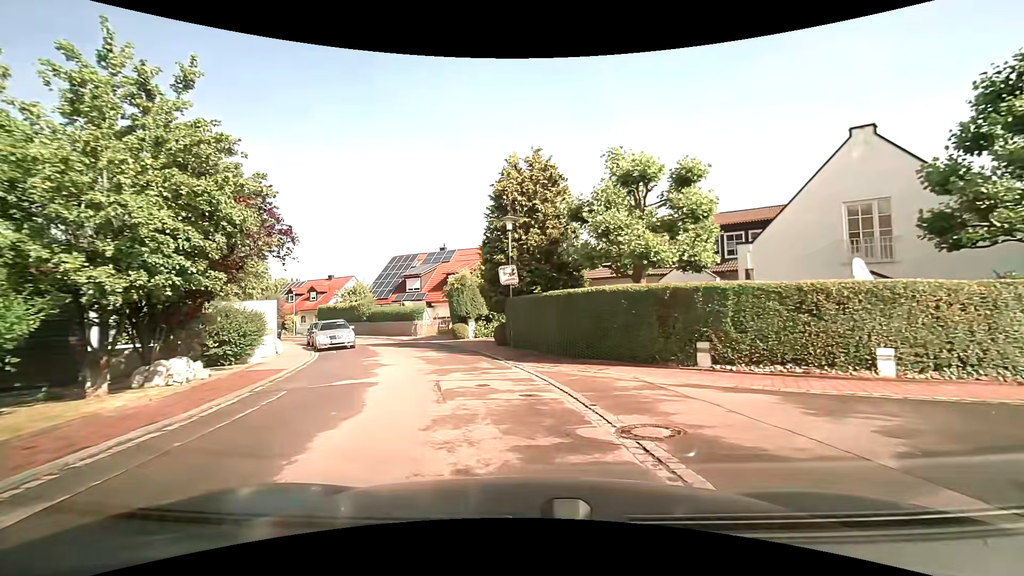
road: residential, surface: asphalt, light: Day
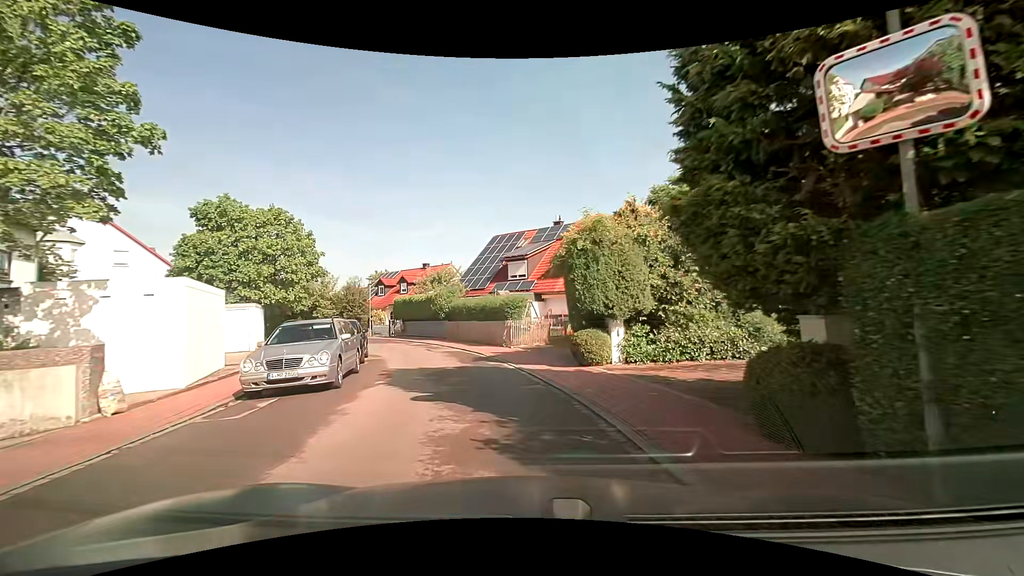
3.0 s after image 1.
(-1.8, +15.4) m; -14°
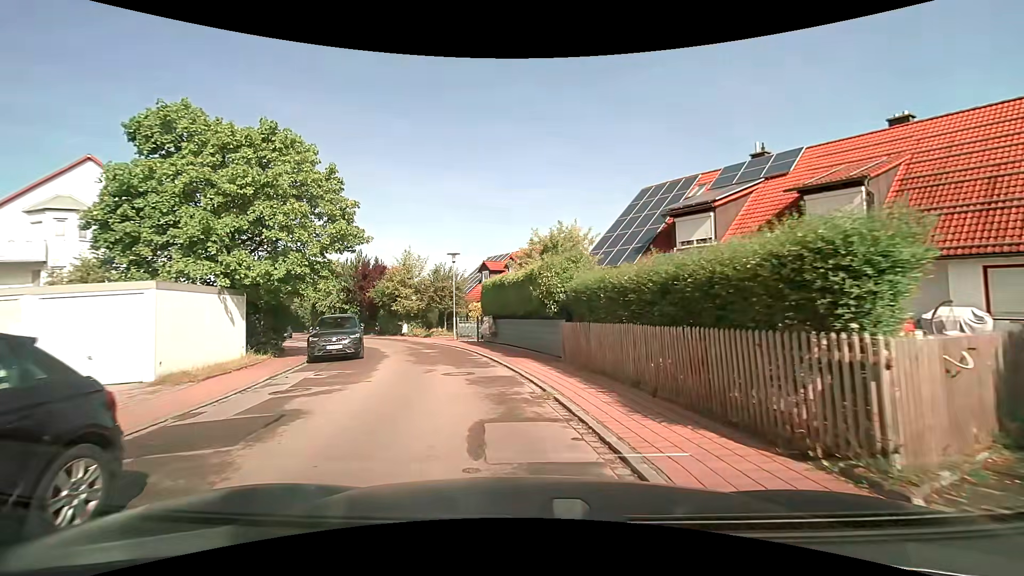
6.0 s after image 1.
(-1.6, +16.0) m; -14°
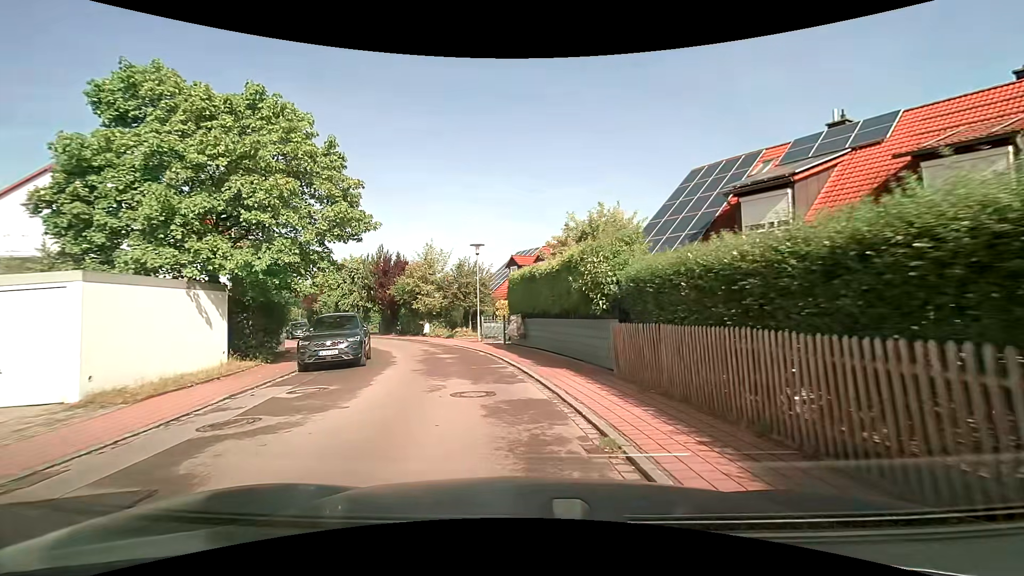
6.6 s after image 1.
(-0.1, +3.3) m; -3°
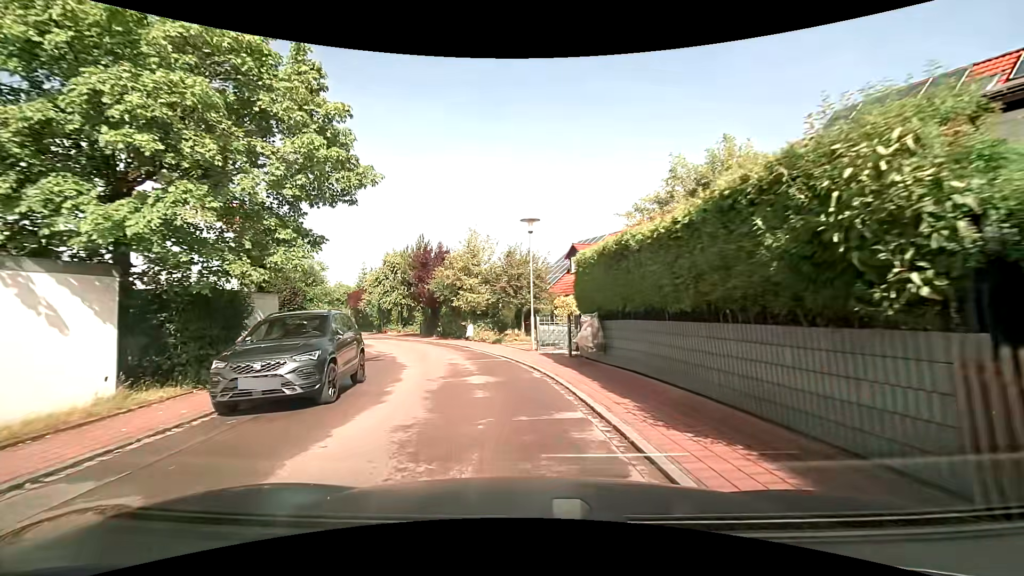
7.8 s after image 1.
(-0.4, +6.6) m; -6°
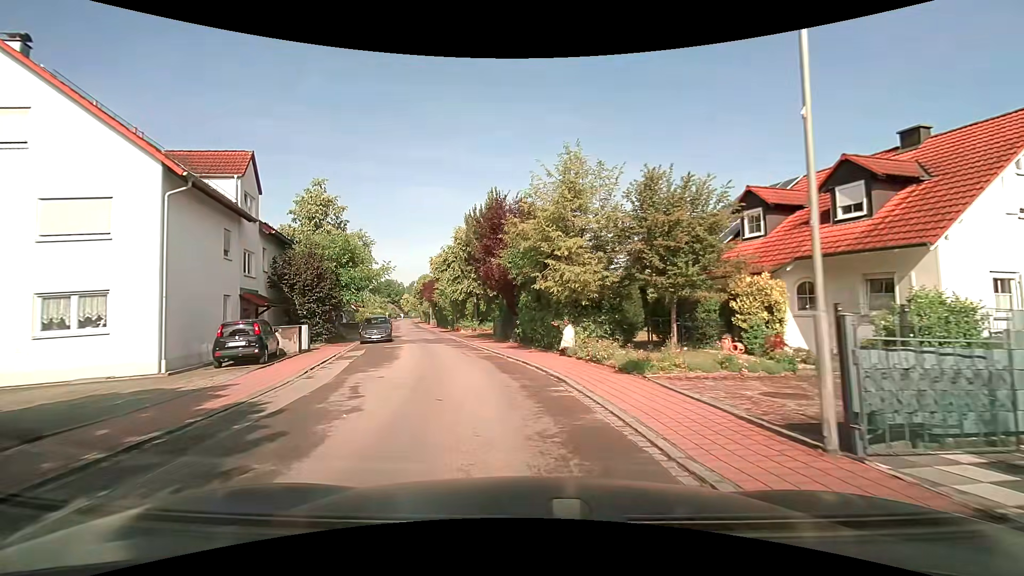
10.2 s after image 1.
(-1.3, +13.6) m; -12°
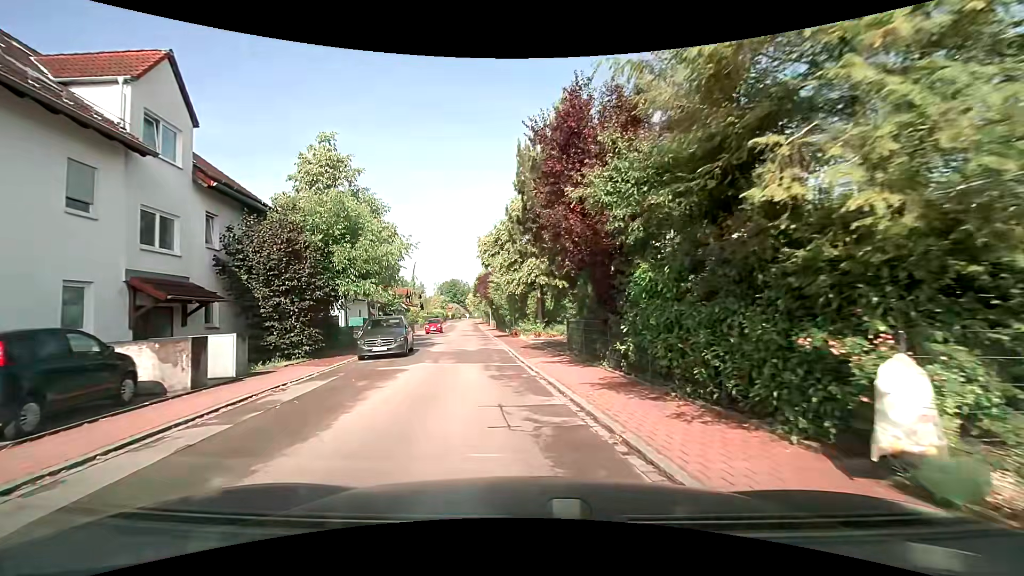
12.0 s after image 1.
(-0.6, +11.1) m; -7°
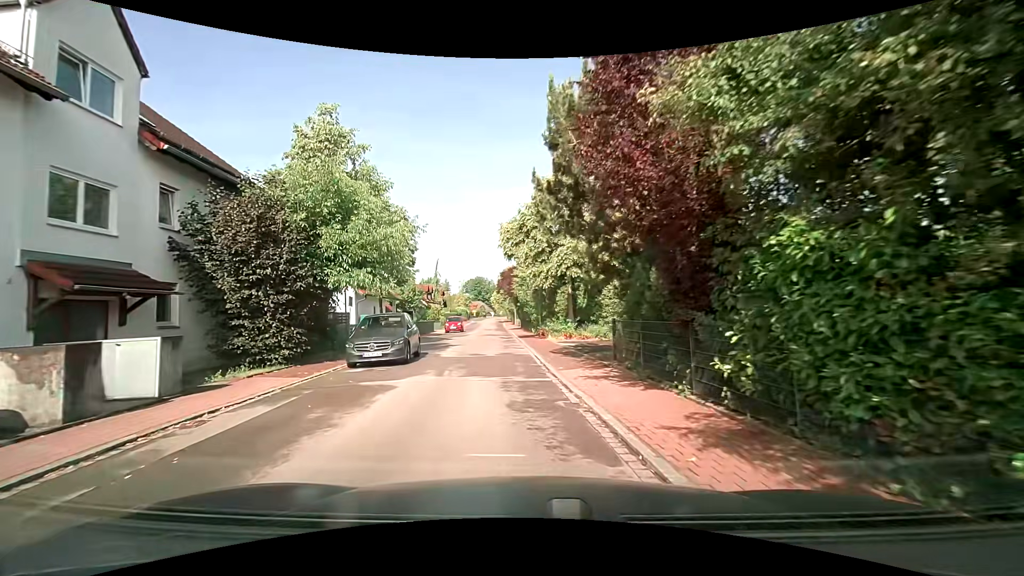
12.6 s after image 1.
(-0.1, +3.9) m; -3°
(-1, +10) (-1, +20) (-2, +30) (-3, +40) (-3, +50) (-4, +60) (-5, +70) (-5, +80) (-6, +90) (-7, +100) m
